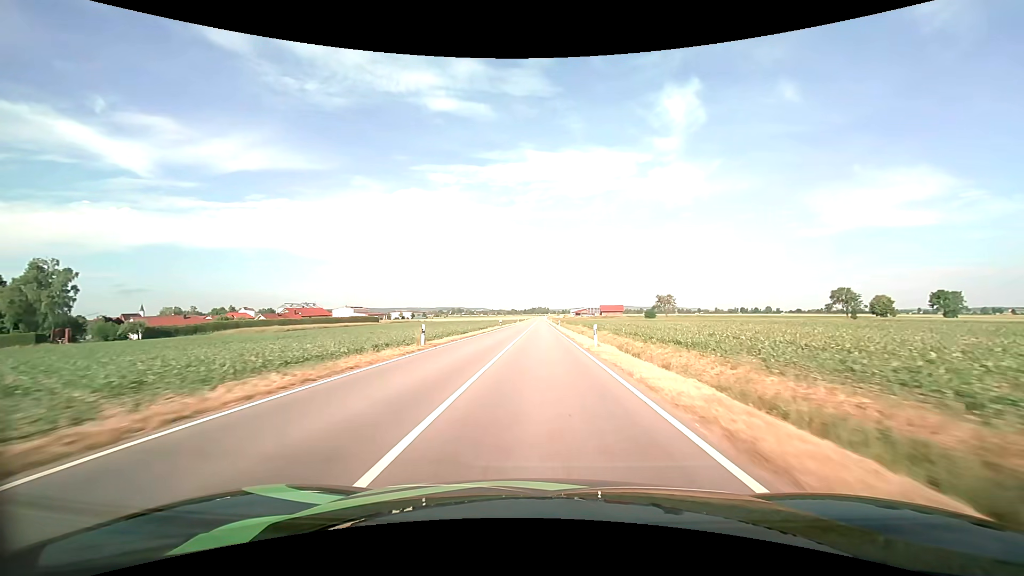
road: tertiary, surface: asphalt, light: Day
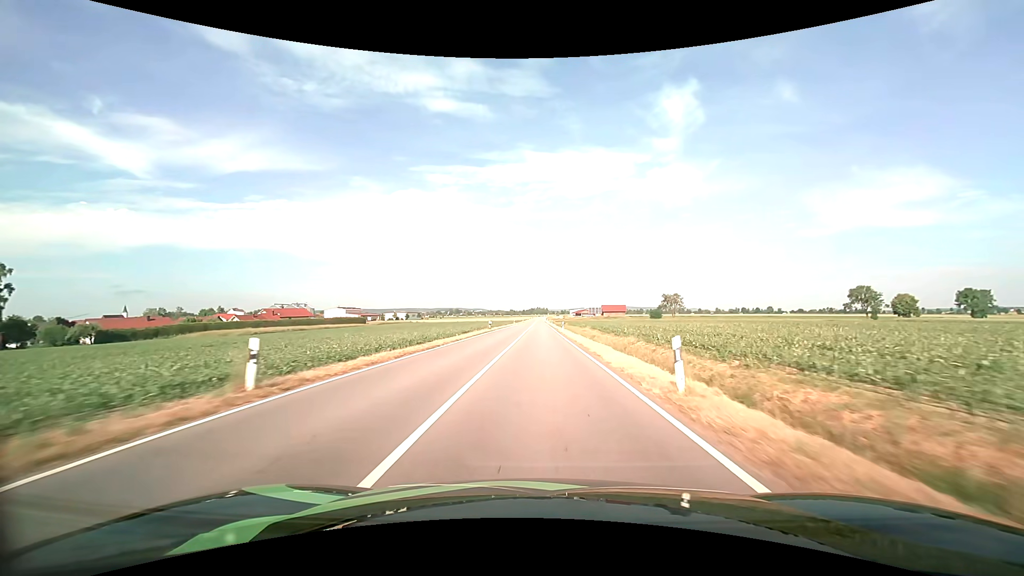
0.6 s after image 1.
(0.0, +13.5) m; 0°
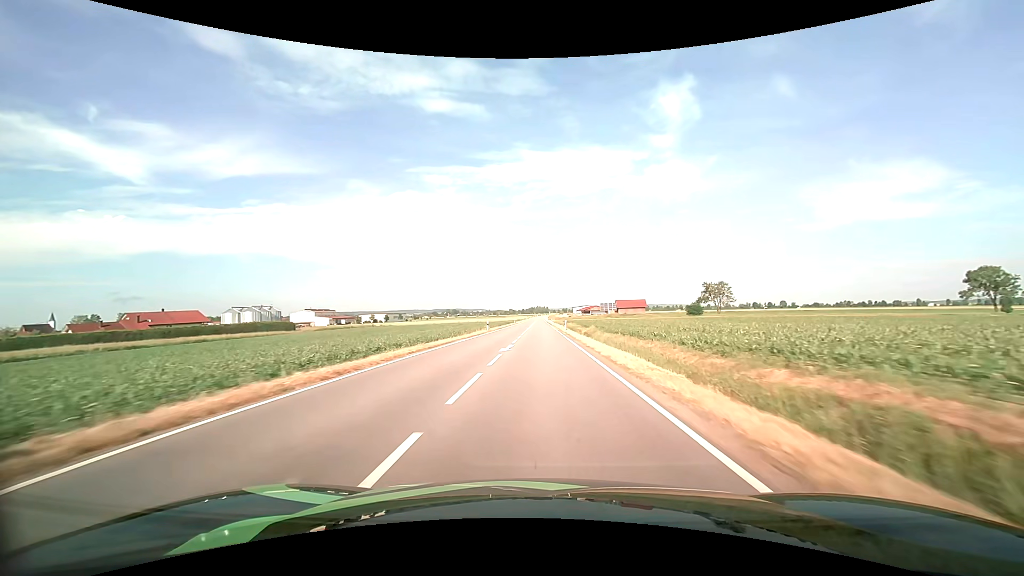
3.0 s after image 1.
(+0.1, +54.0) m; 0°
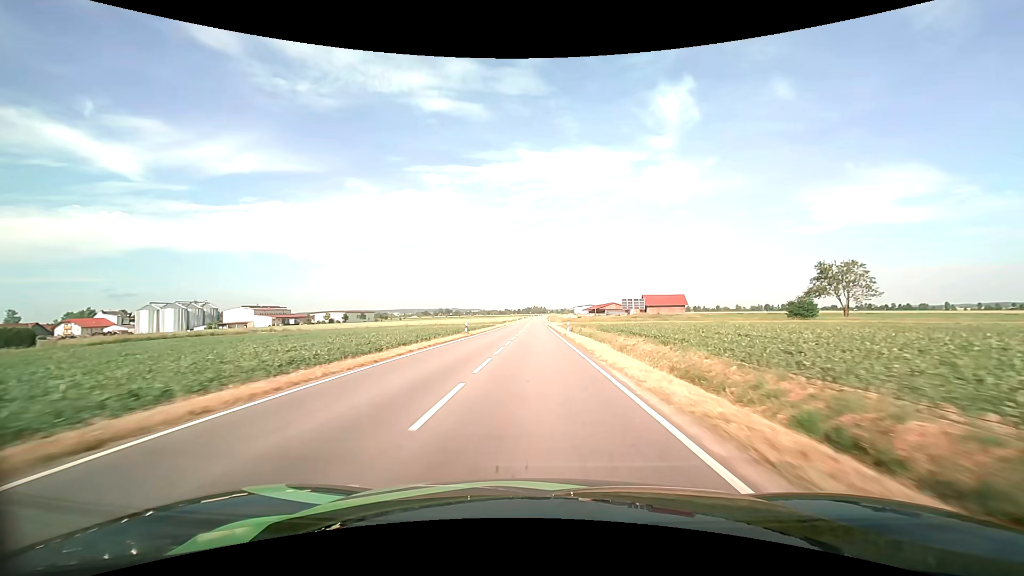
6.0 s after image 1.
(+0.2, +67.9) m; 0°
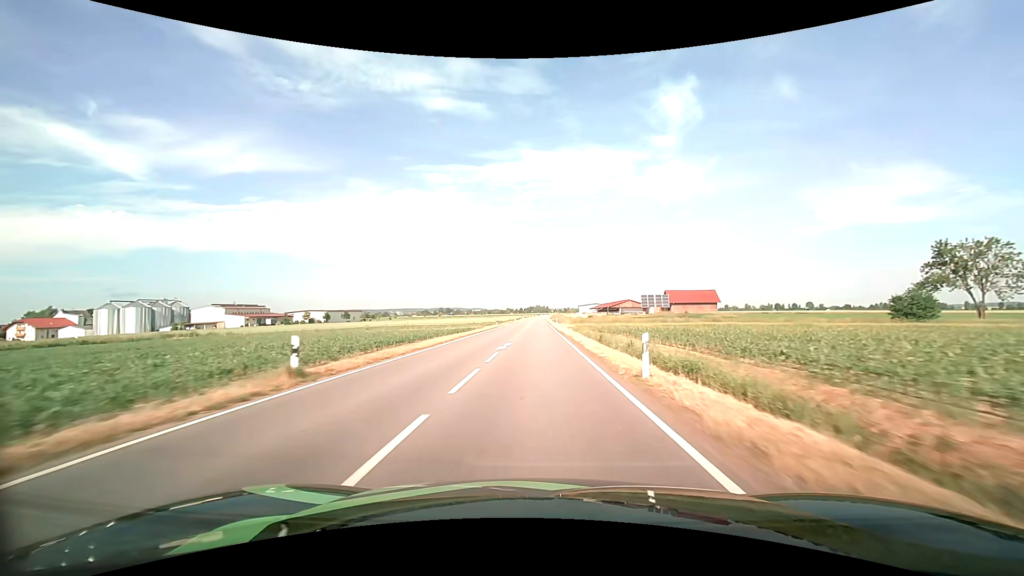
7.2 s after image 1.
(-0.1, +27.3) m; 0°
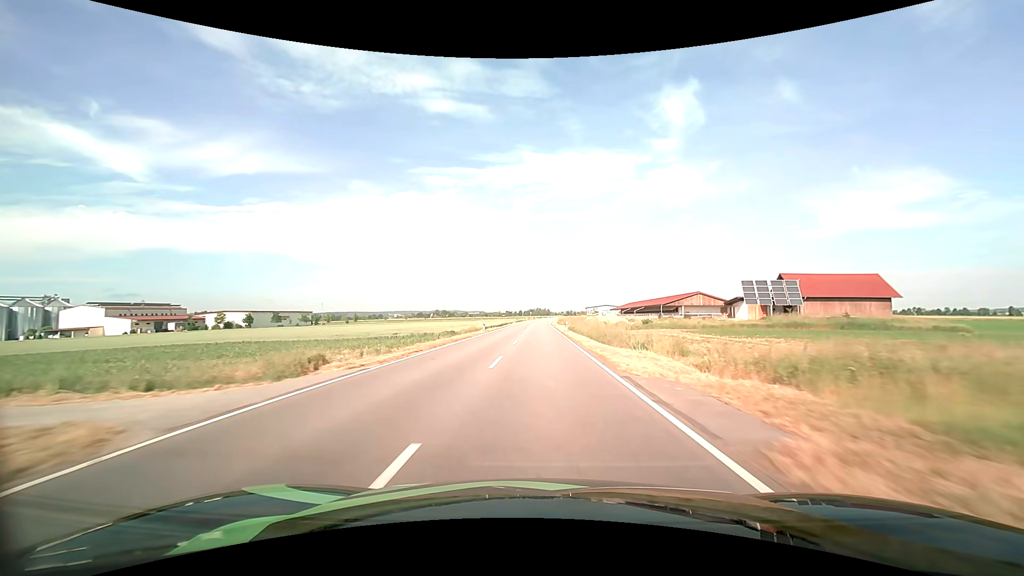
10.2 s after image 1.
(-0.3, +67.6) m; 0°
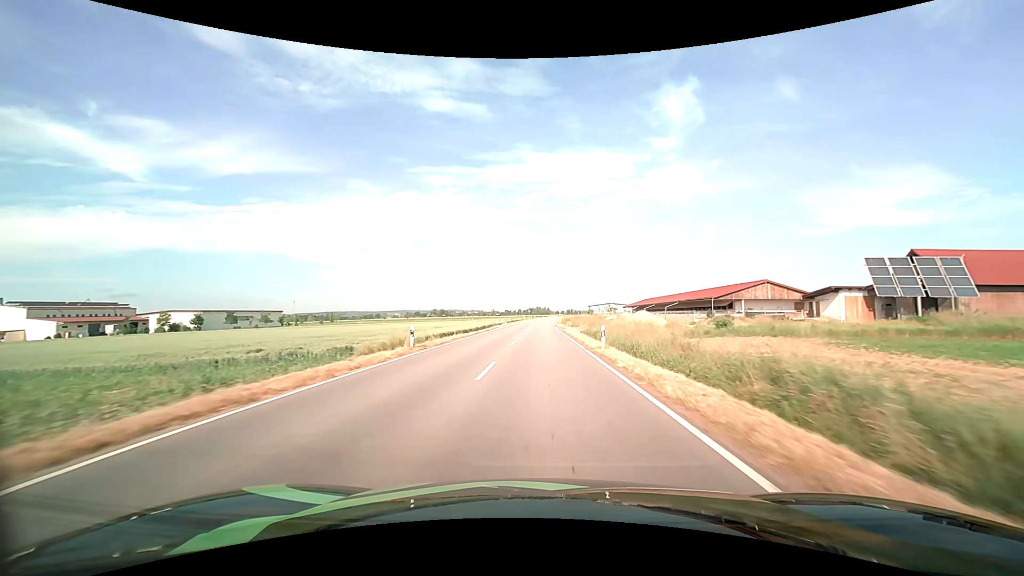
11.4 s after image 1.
(+0.1, +26.8) m; 0°
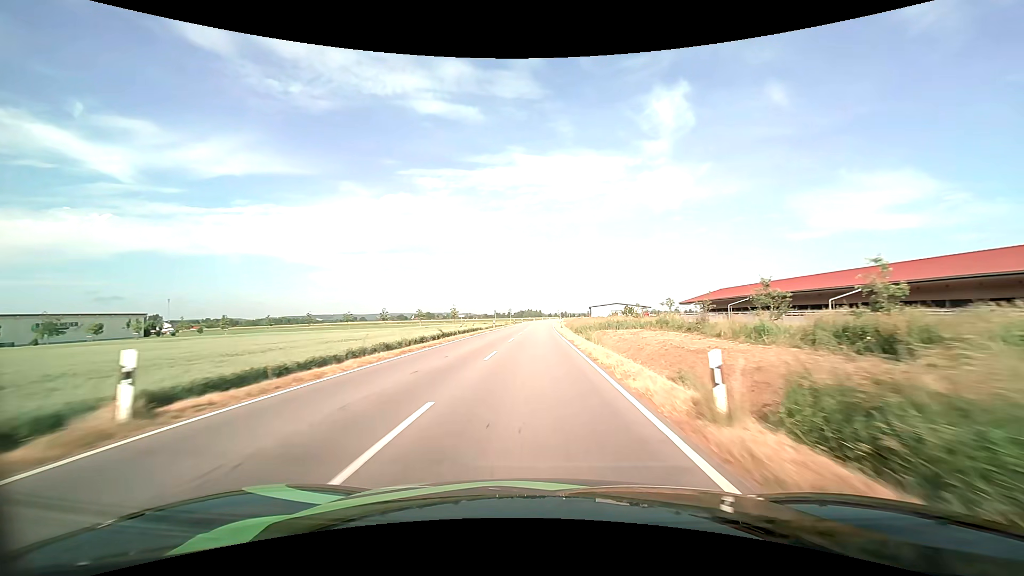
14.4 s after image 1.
(+0.5, +66.8) m; +1°
(0, +10) (0, +20) (0, +30) (0, +40) (0, +50) (0, +60) (0, +70) (+1, +80) (+1, +90) (+1, +100) m
